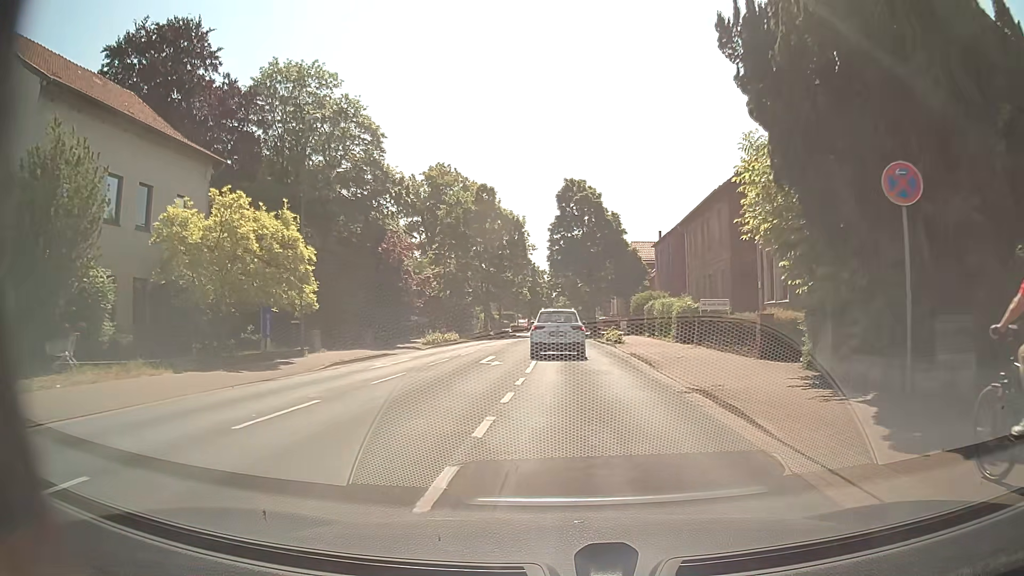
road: unclassified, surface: asphalt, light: Day
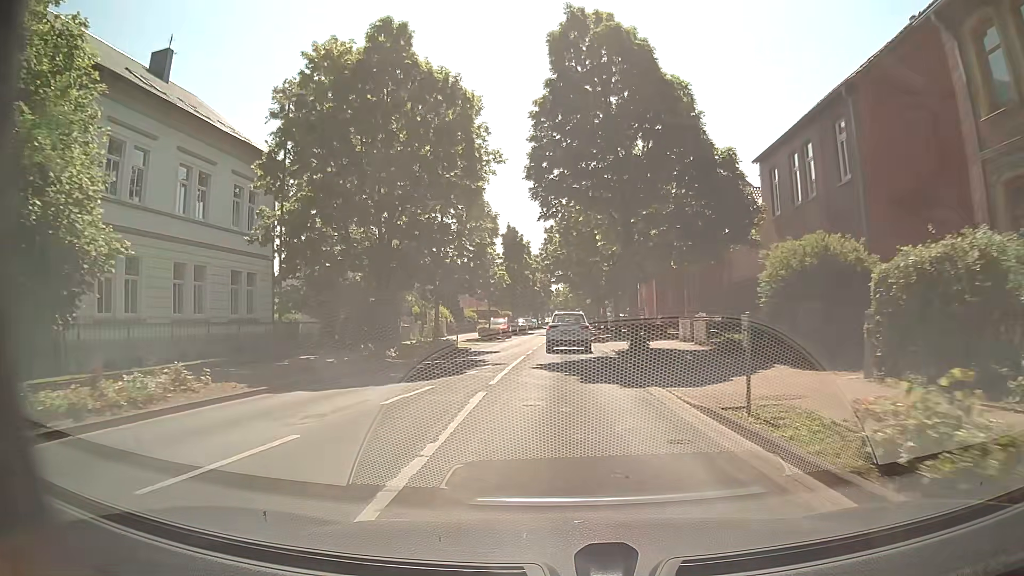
(+0.2, +33.7) m; 0°
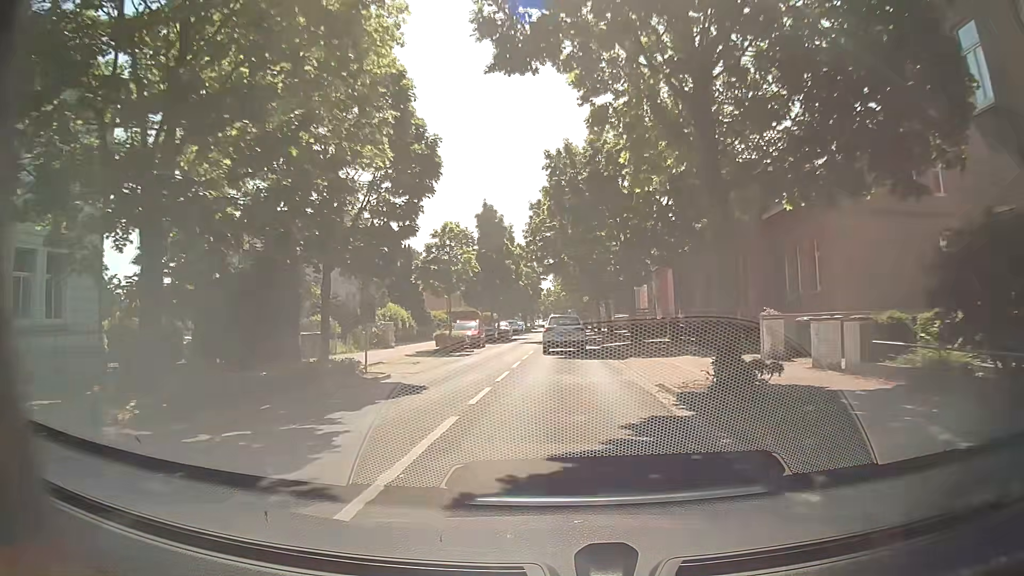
(0.0, +15.0) m; 0°
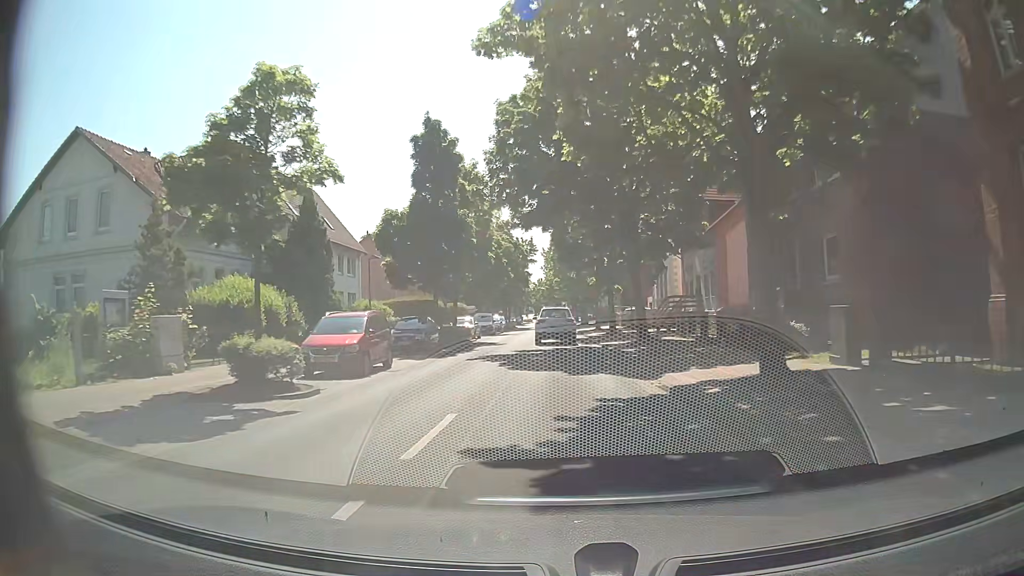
(+0.1, +22.8) m; +2°
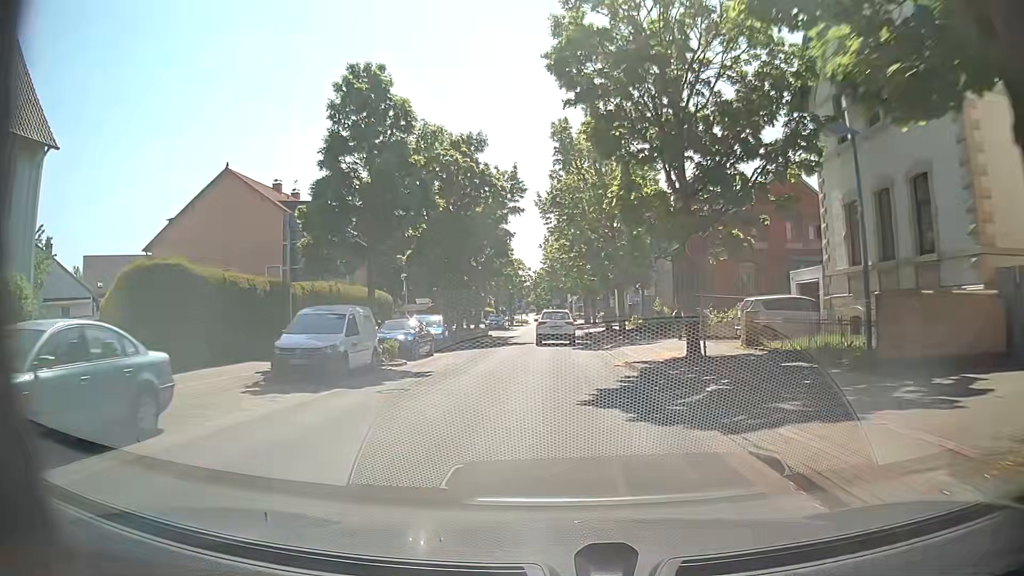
(-1.1, +38.2) m; -2°
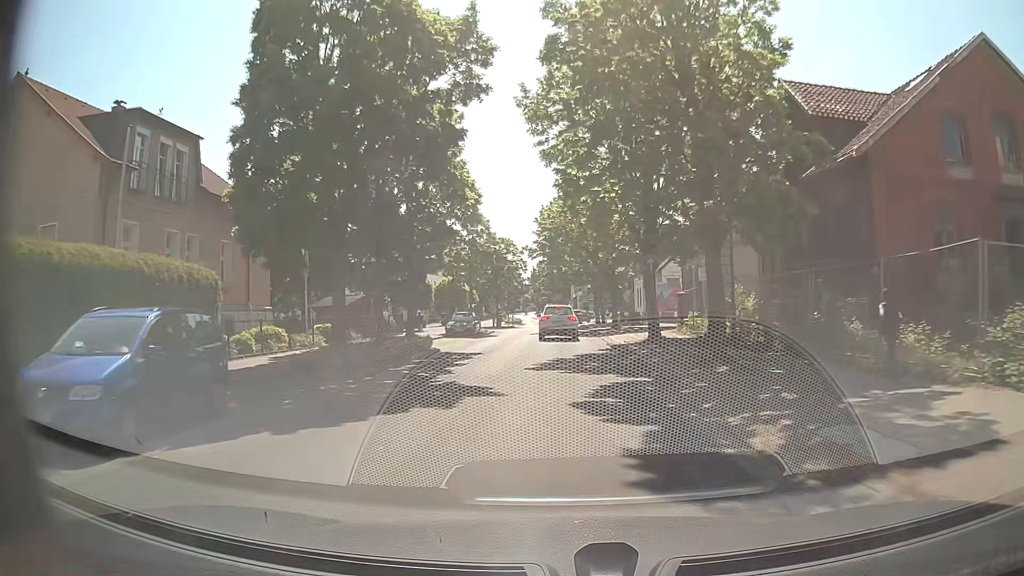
(-0.2, +22.3) m; 0°
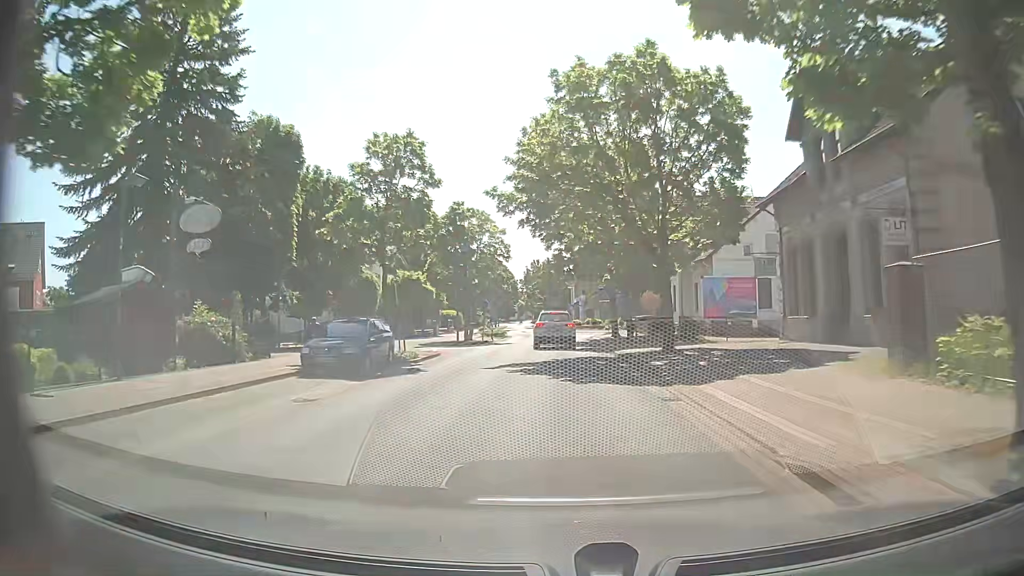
(0.0, +22.2) m; +1°
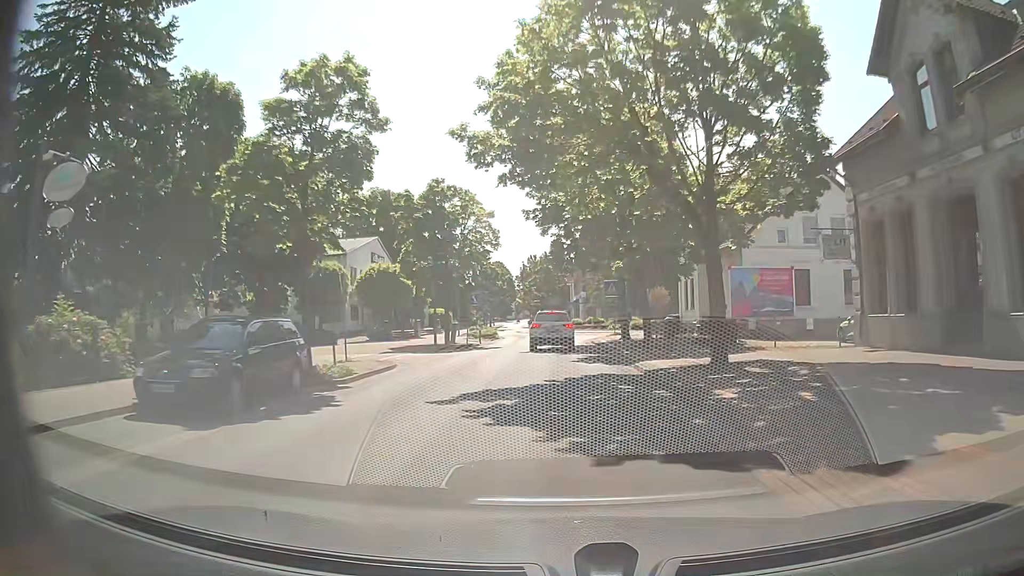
(-0.1, +7.3) m; 0°
(0, +10) (0, +20) (0, +30) (0, +40) (+1, +50) (+8, +57) (+15, +64) (+16, +74) (+8, +80) (0, +85) m
